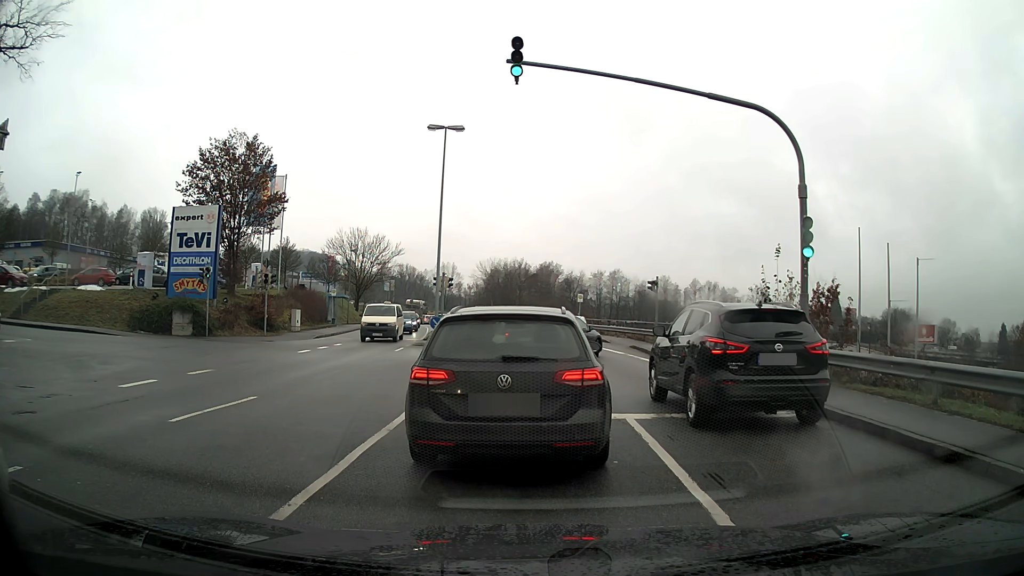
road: tertiary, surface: asphalt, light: Day
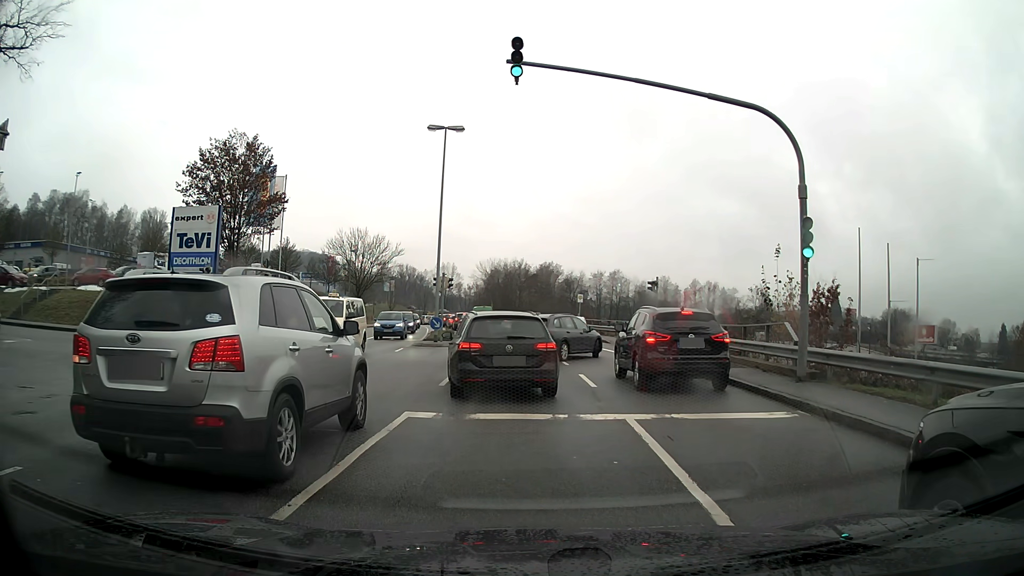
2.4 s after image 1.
(0.0, 0.0) m; 0°
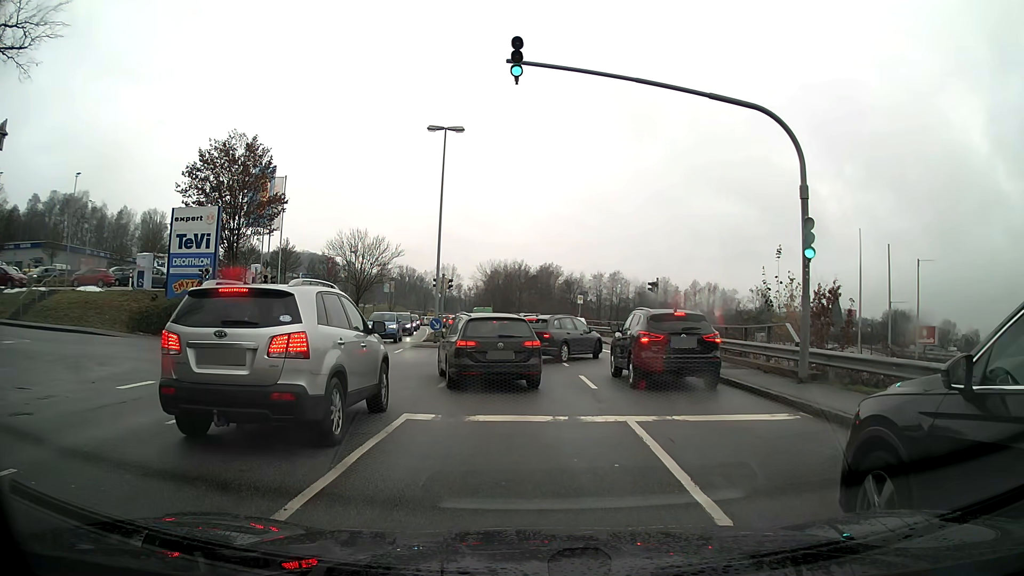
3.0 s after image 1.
(0.0, +0.1) m; 0°
